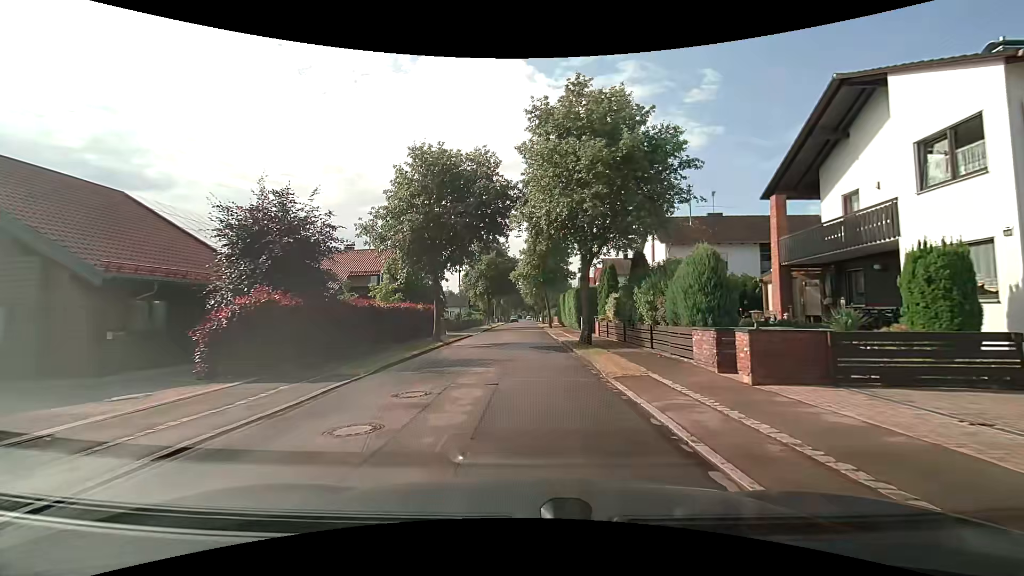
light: Day
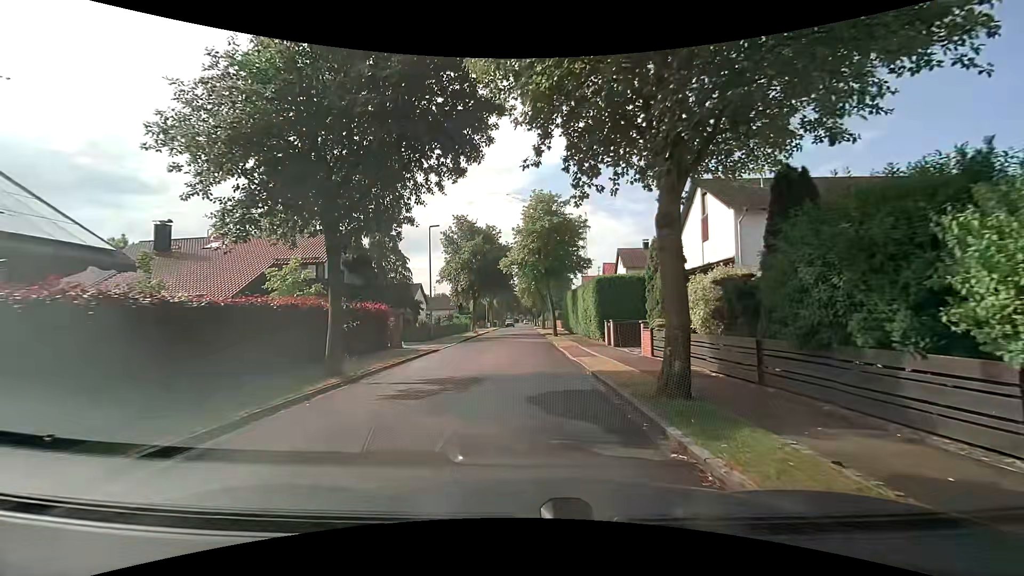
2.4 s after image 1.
(-0.3, +12.5) m; -2°
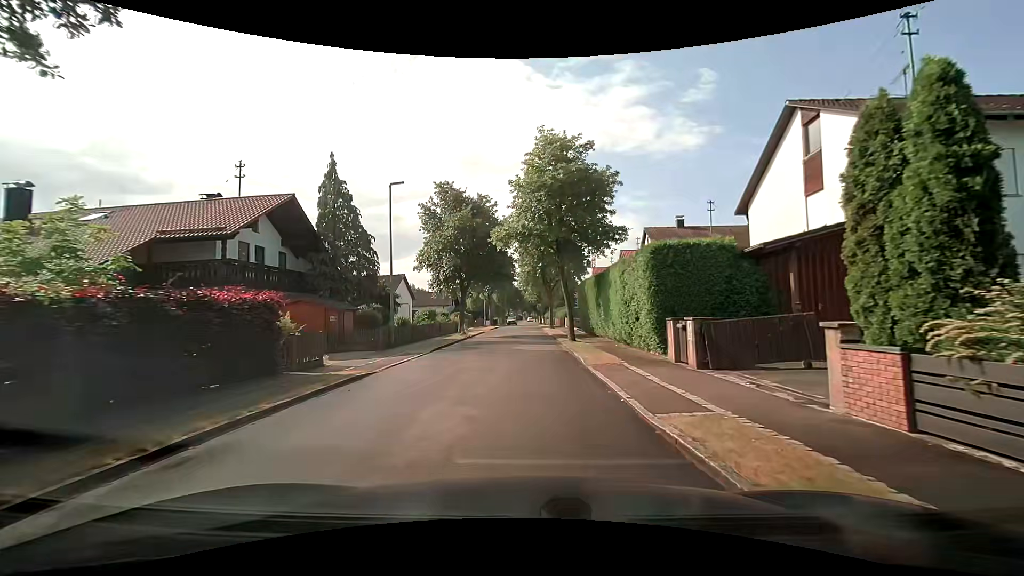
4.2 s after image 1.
(+0.1, +10.4) m; 0°
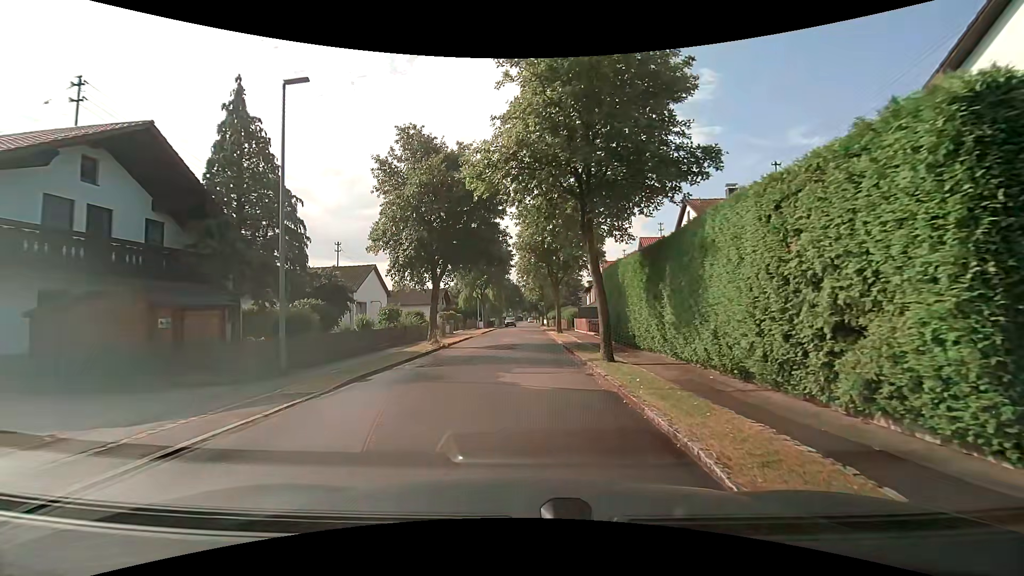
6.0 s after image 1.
(-0.1, +10.1) m; 0°
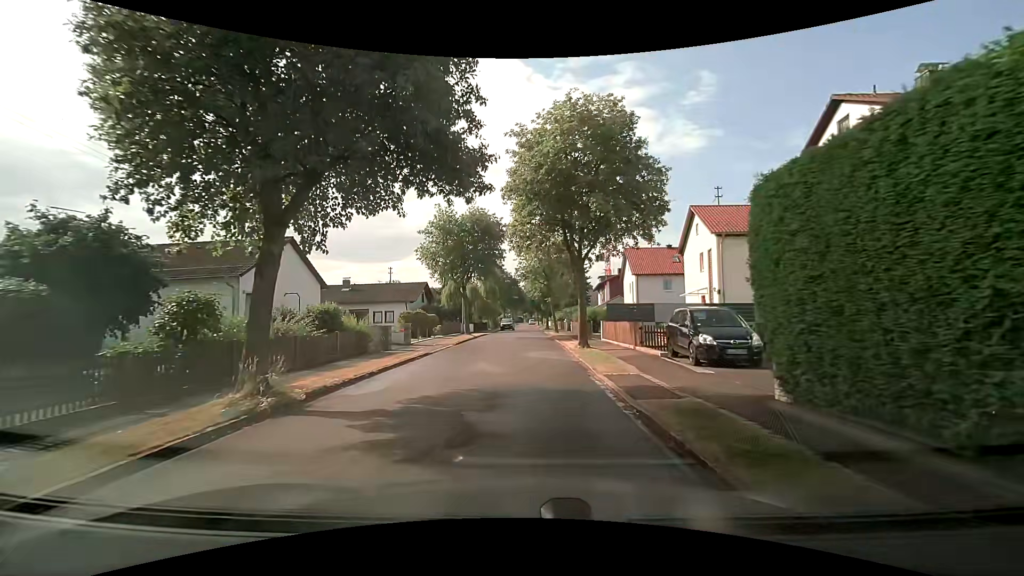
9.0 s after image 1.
(0.0, +15.1) m; -1°
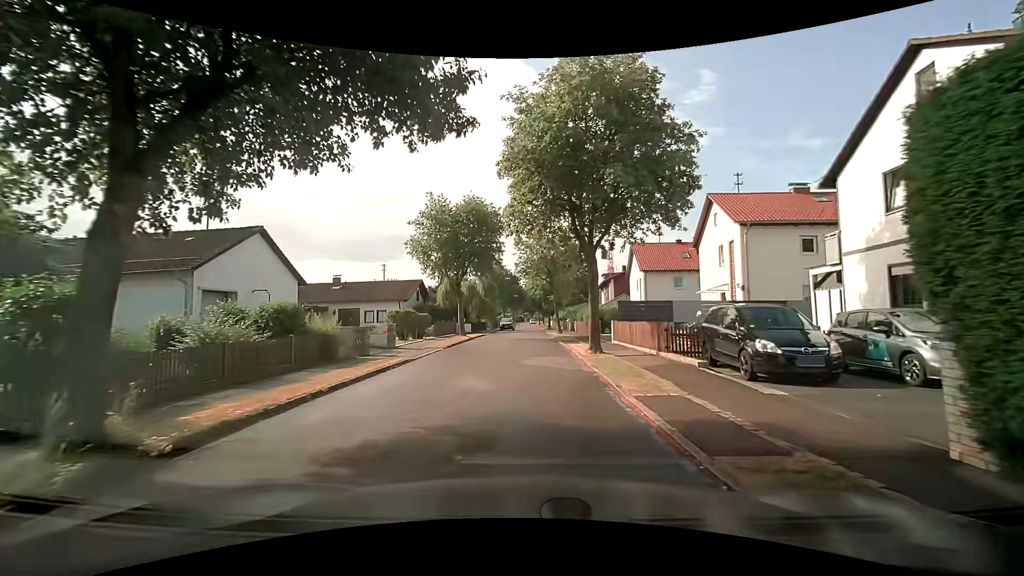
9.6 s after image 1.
(0.0, +3.2) m; -1°
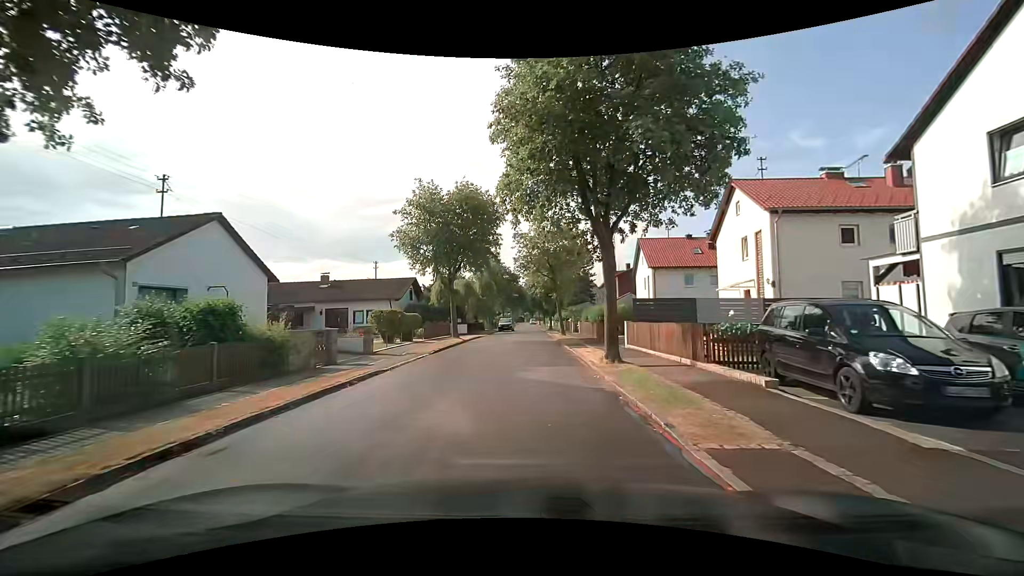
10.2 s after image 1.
(+0.1, +3.3) m; +1°
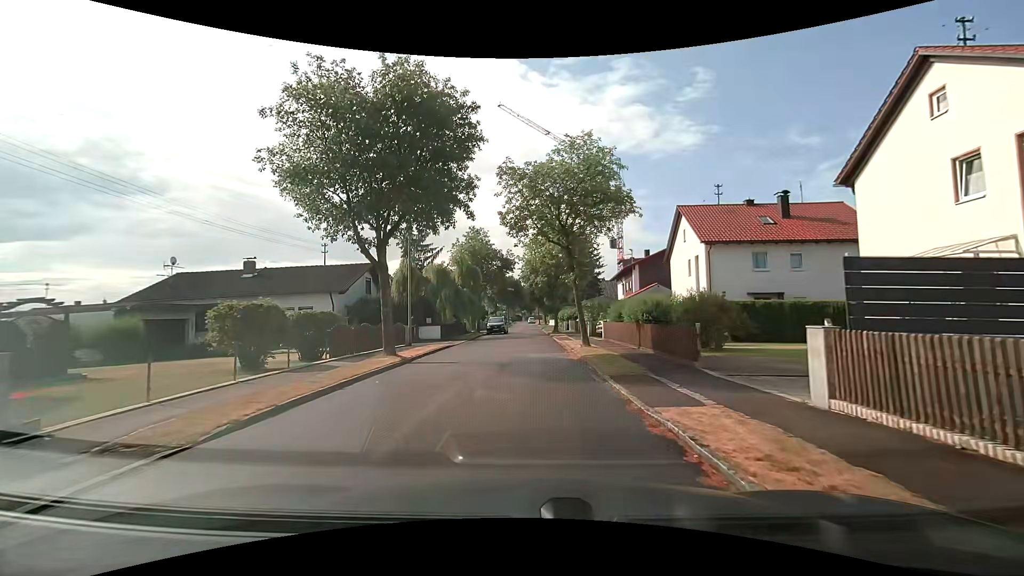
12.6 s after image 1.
(+0.2, +13.9) m; 0°
